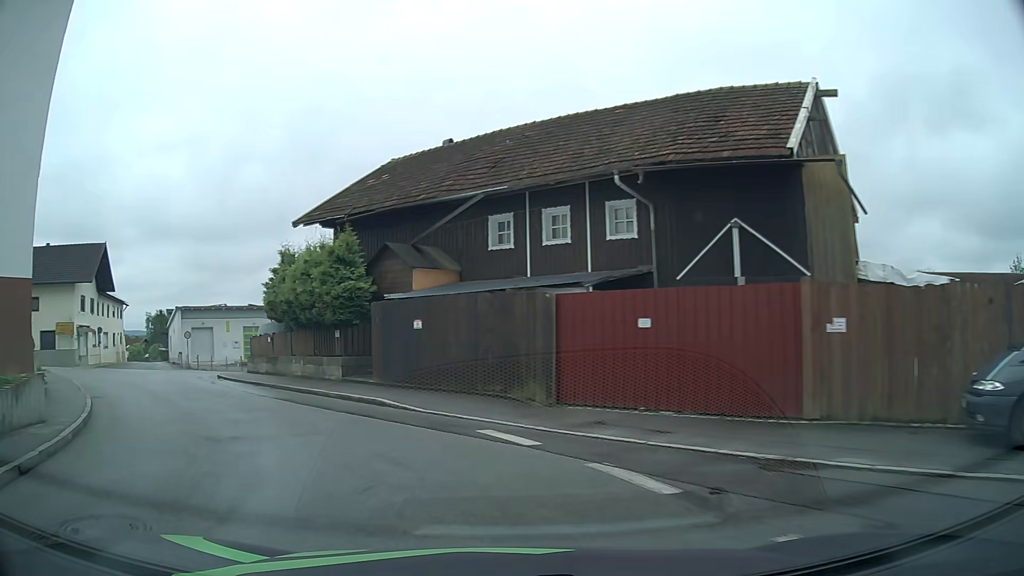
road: tertiary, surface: asphalt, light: Day
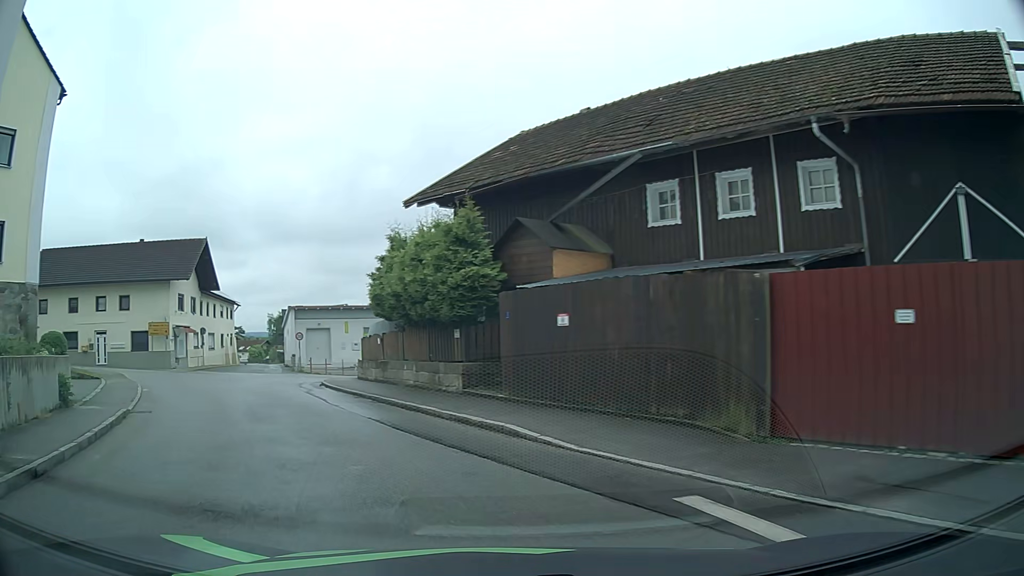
(-0.5, +4.2) m; -12°
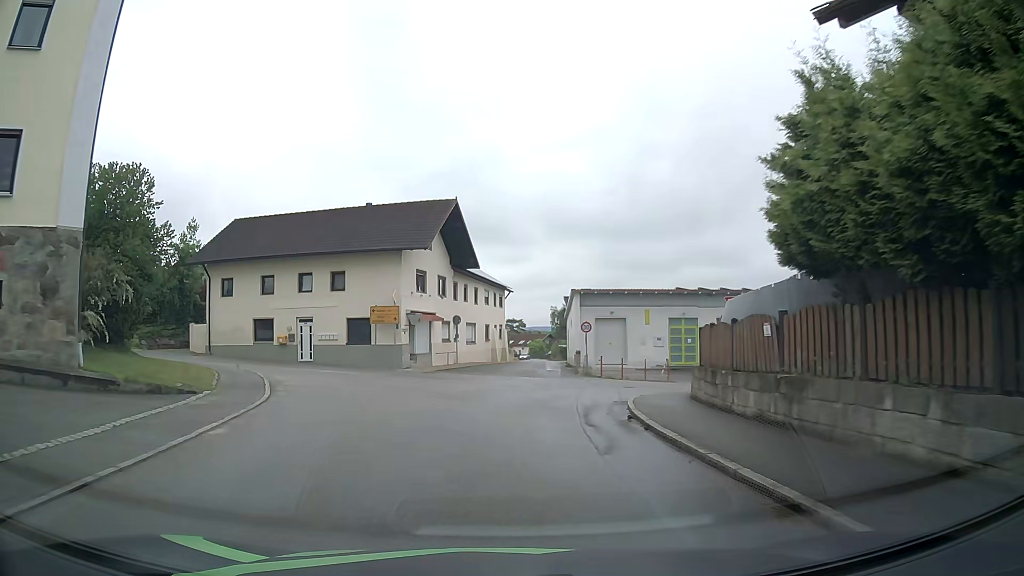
(-3.2, +12.5) m; -25°
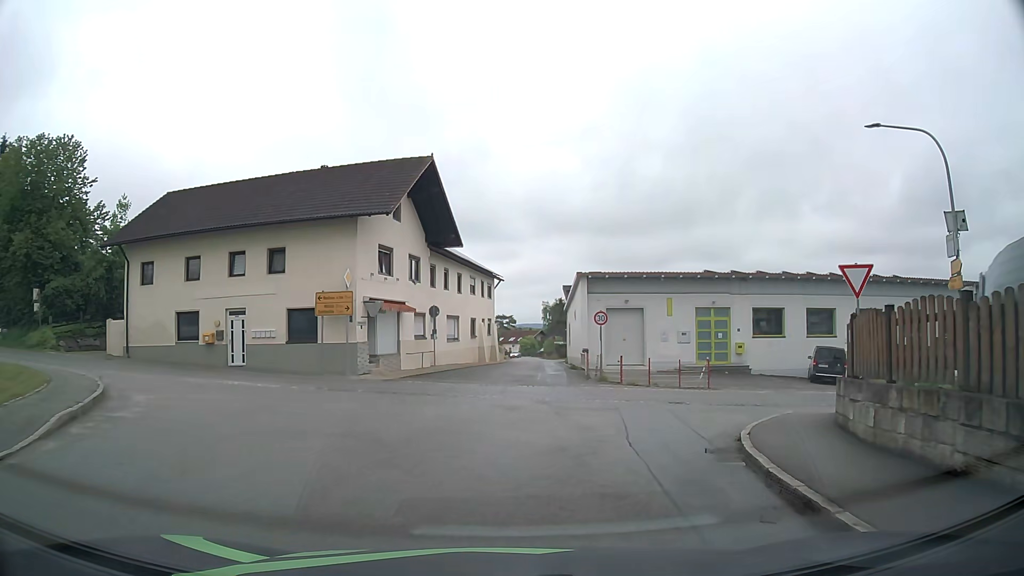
(0.0, +8.7) m; +1°
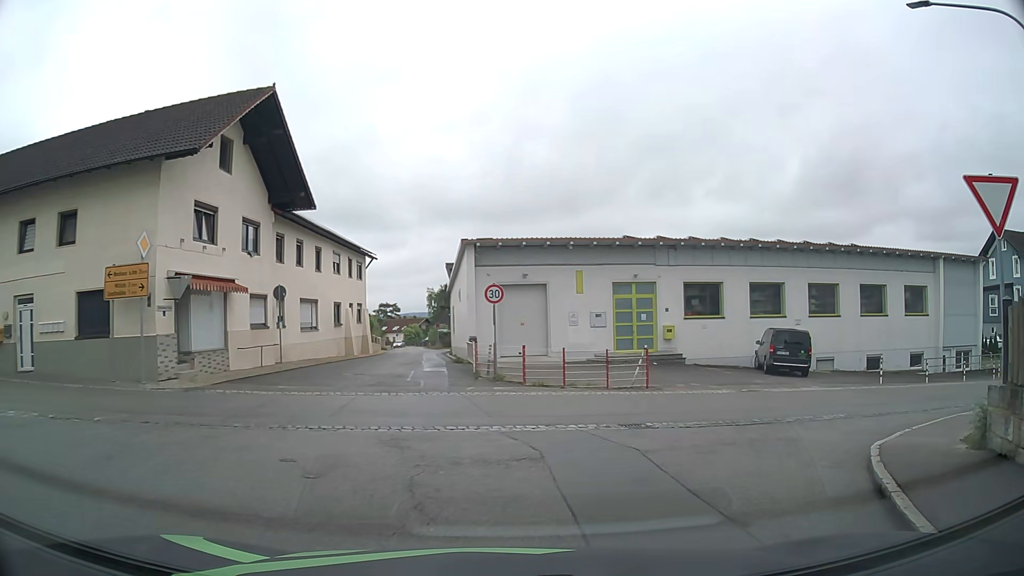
(+0.5, +7.7) m; +9°
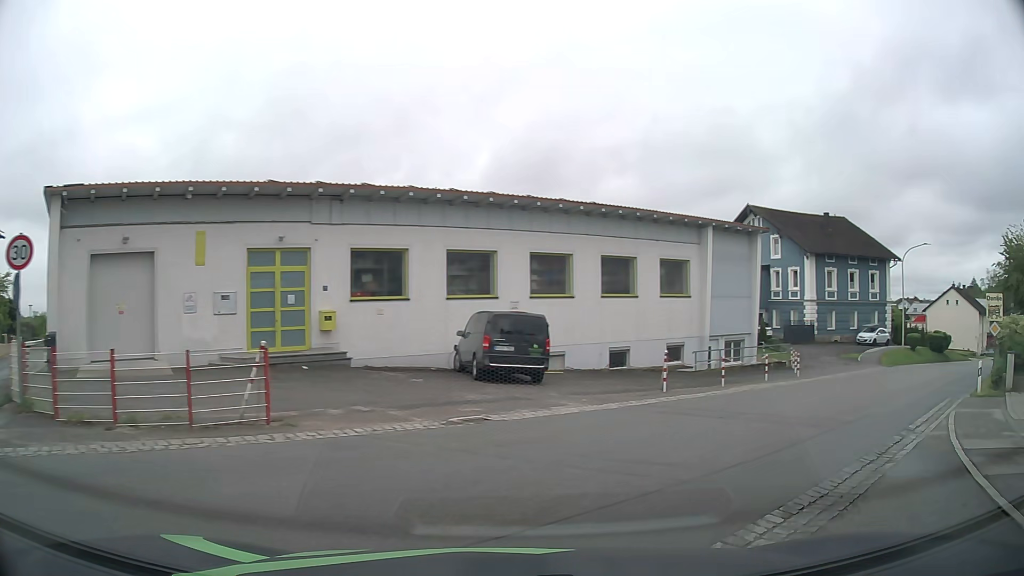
(+1.9, +9.4) m; +27°
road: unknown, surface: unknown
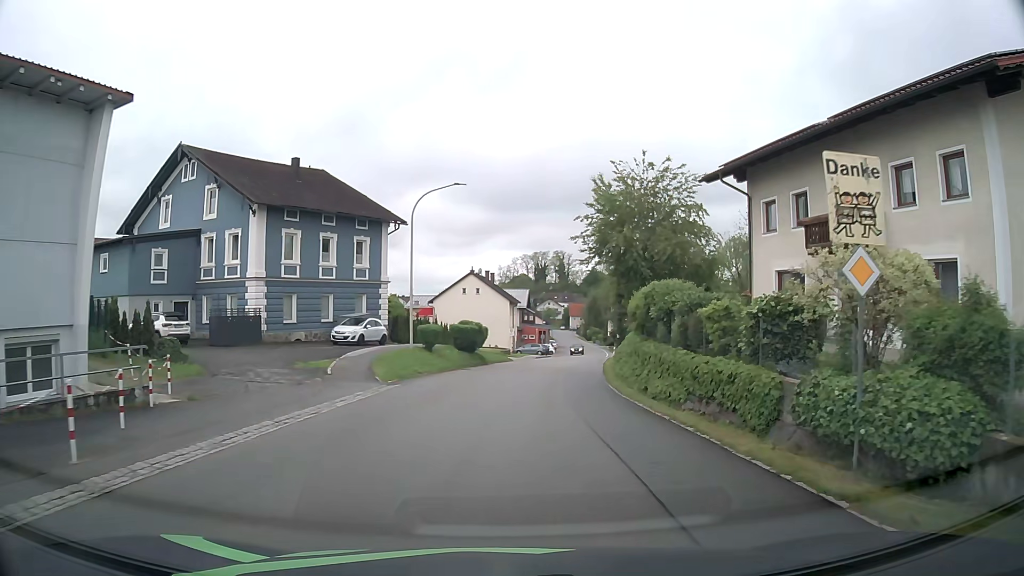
(+9.8, +18.0) m; +44°
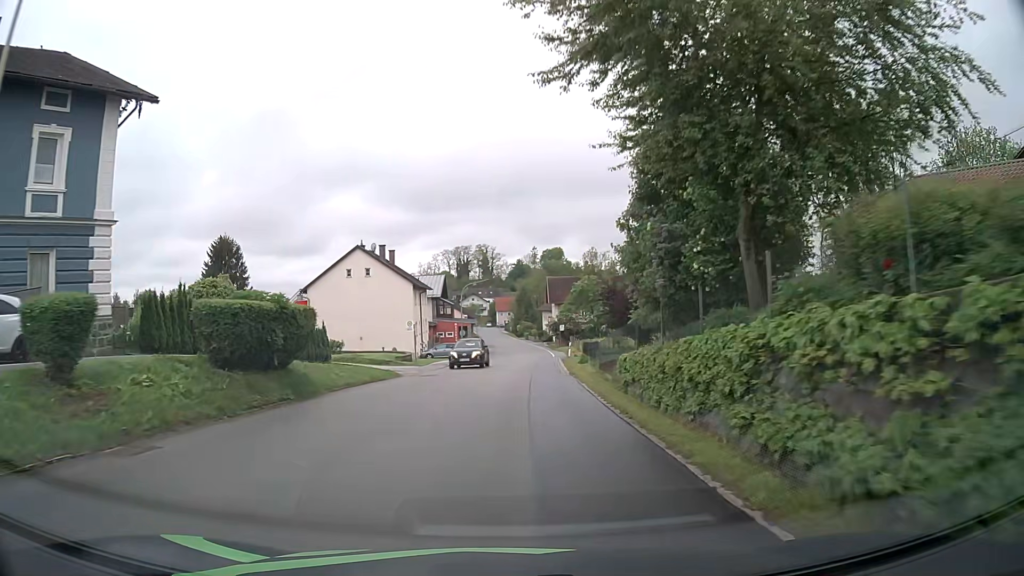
(+1.7, +25.4) m; +6°
